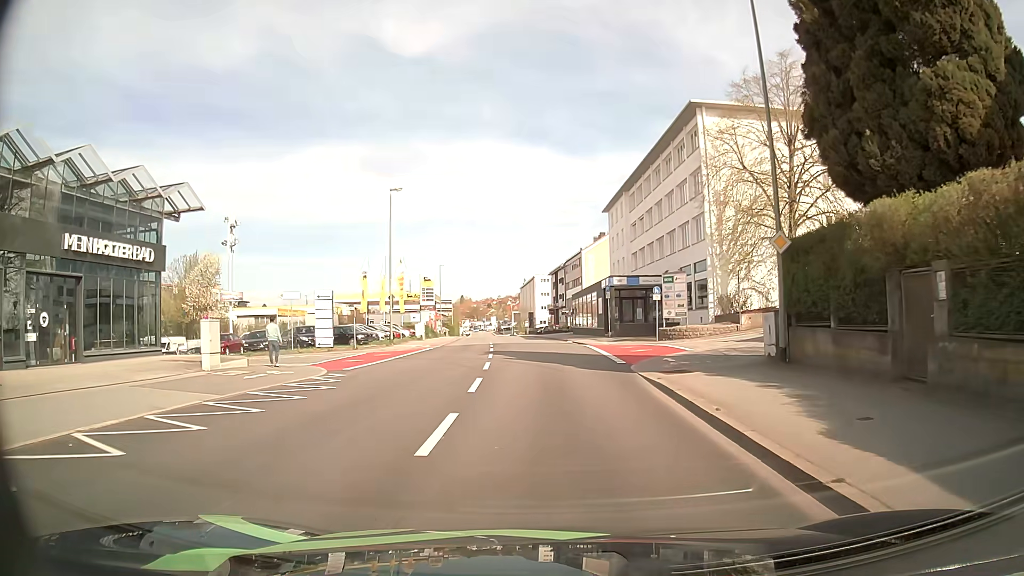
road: tertiary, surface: asphalt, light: Day
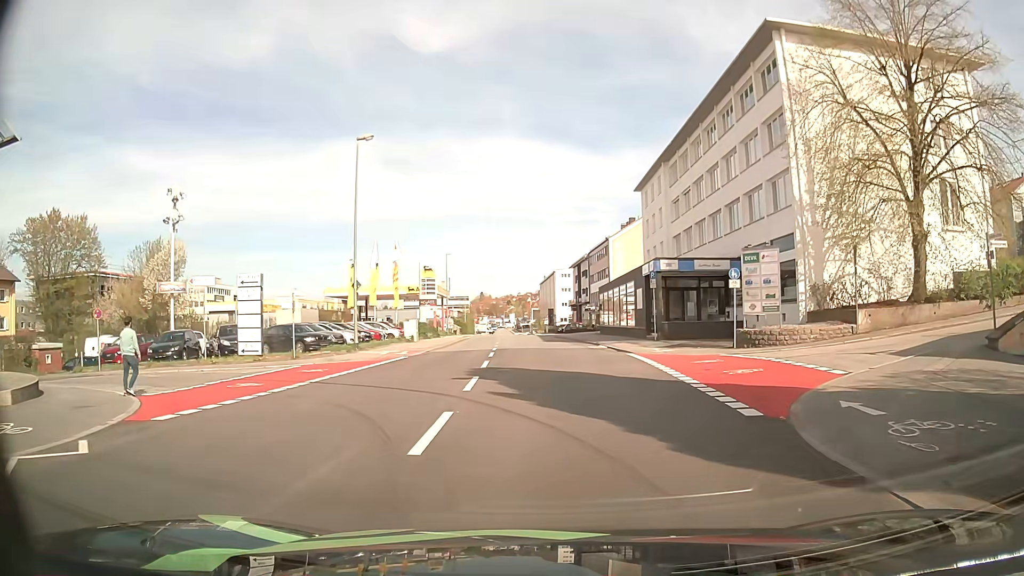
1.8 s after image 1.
(-0.2, +12.0) m; -2°
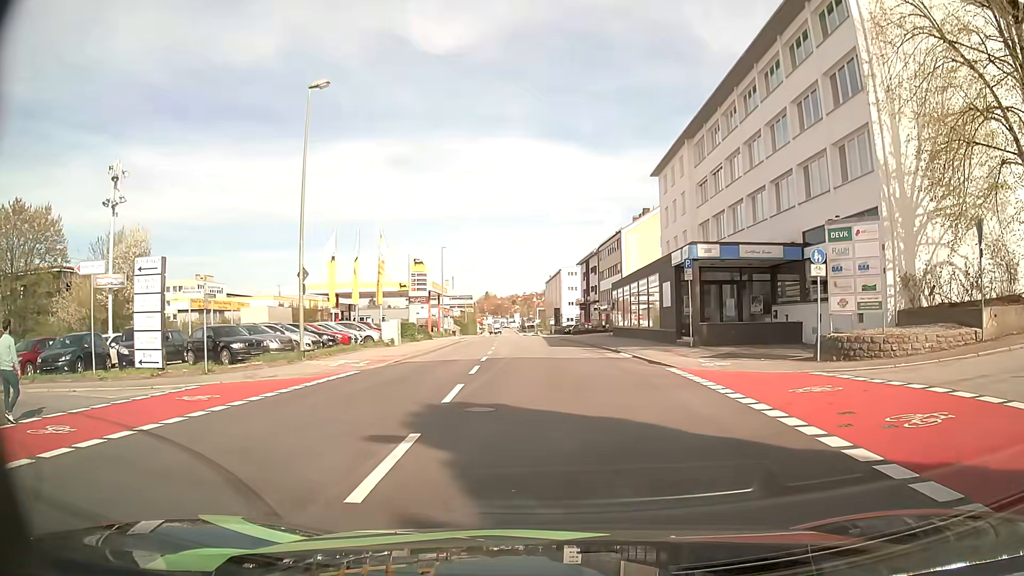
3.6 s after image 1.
(0.0, +7.4) m; 0°
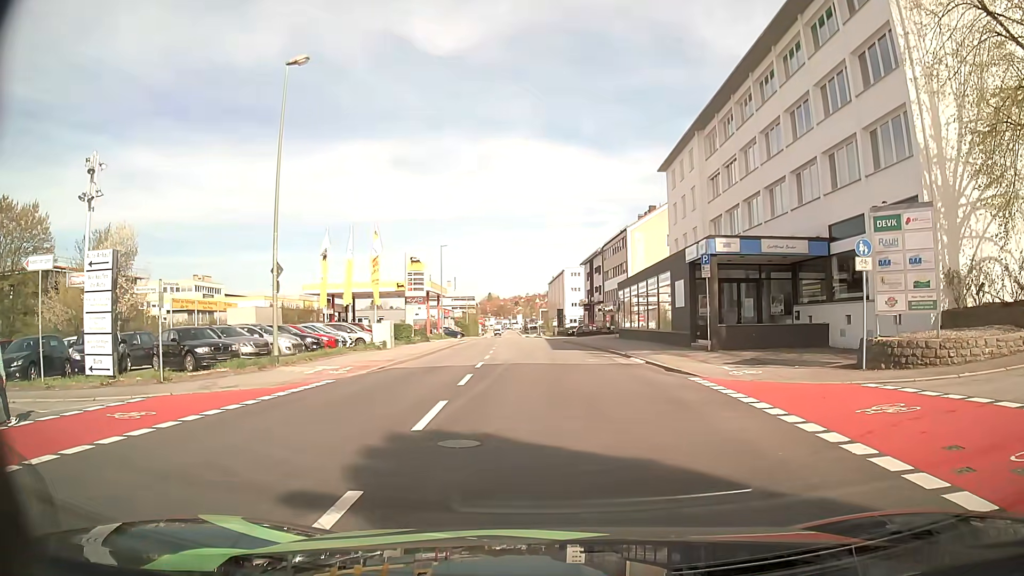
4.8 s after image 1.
(0.0, +2.5) m; +1°
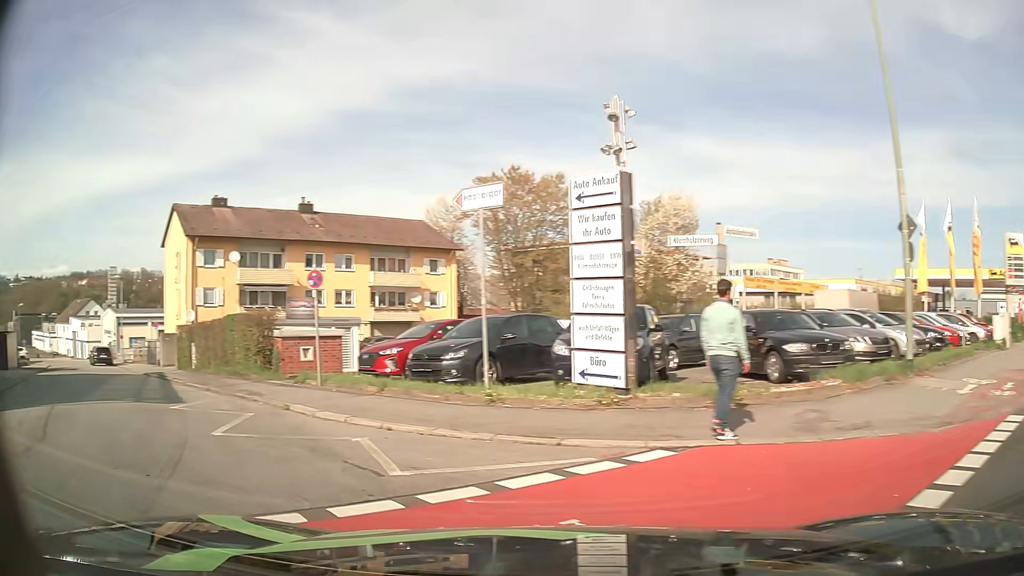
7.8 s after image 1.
(-3.0, +7.7) m; -49°
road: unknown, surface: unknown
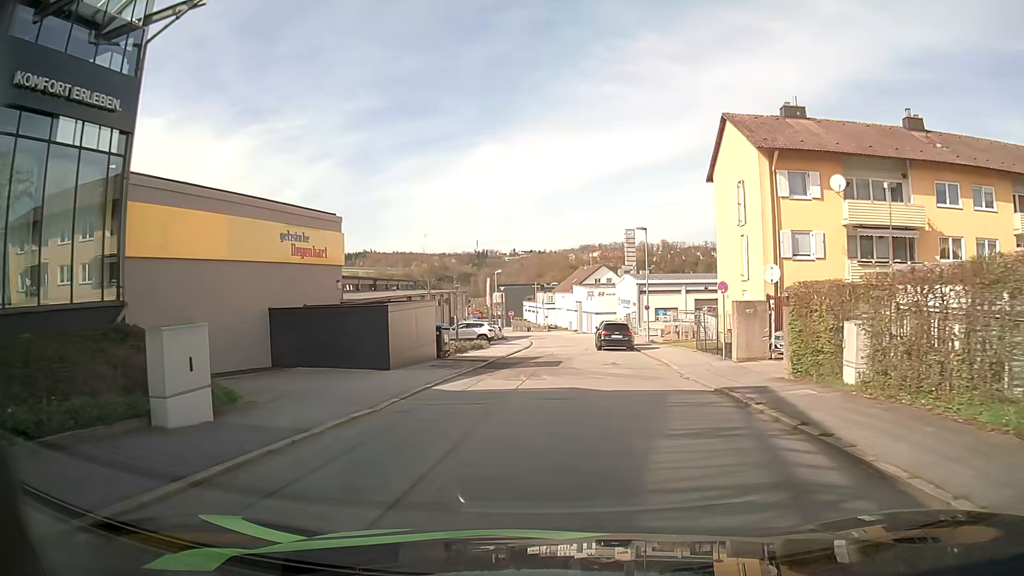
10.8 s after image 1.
(-10.7, +15.2) m; -46°
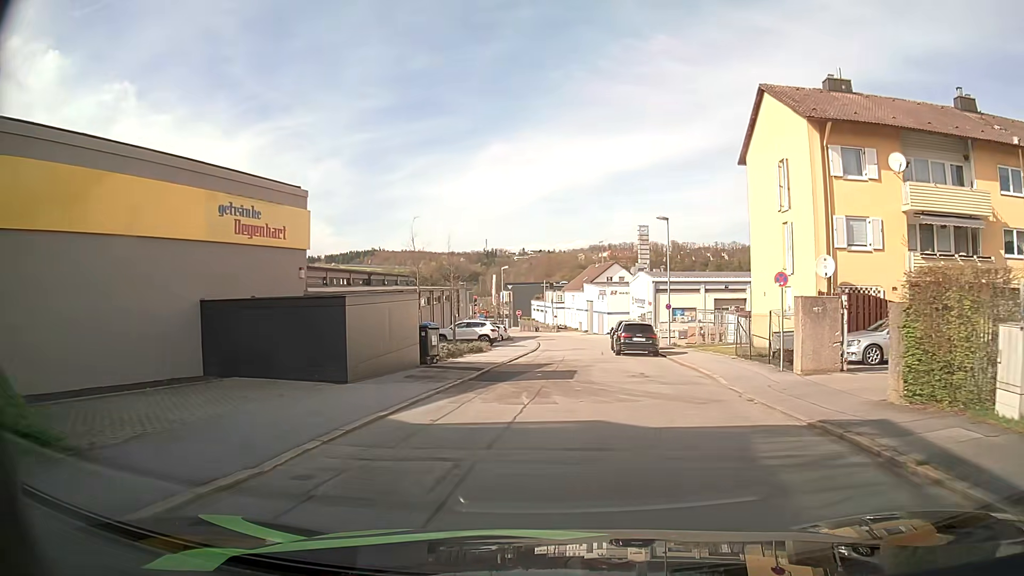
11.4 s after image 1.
(0.0, +5.0) m; 0°
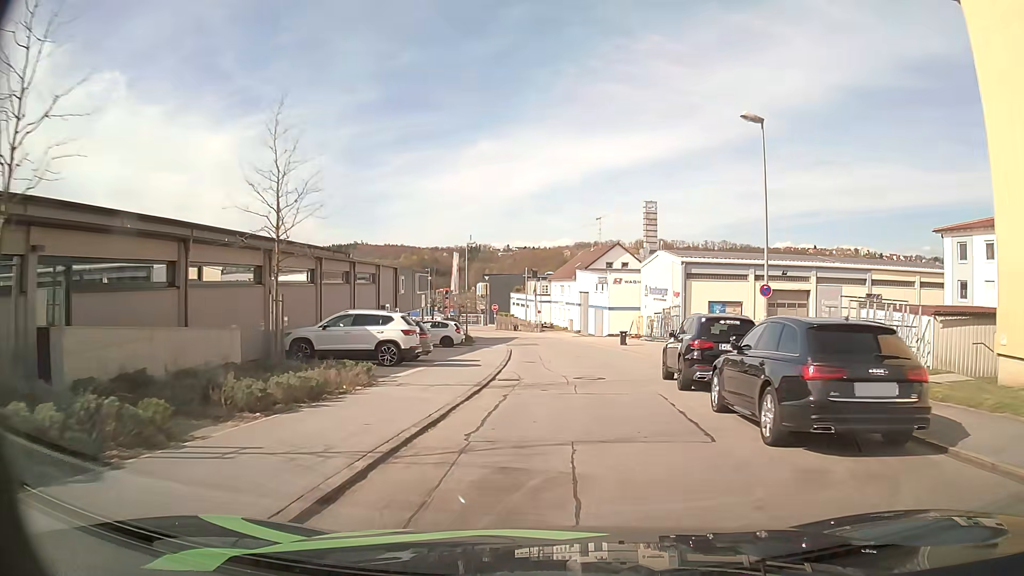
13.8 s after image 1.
(0.0, +21.9) m; +1°
(0, +10) (0, +20) (0, +30) (0, +40) (0, +50) (-1, +60) (-3, +70) (-5, +80) (-7, +89) (-10, +99) m
